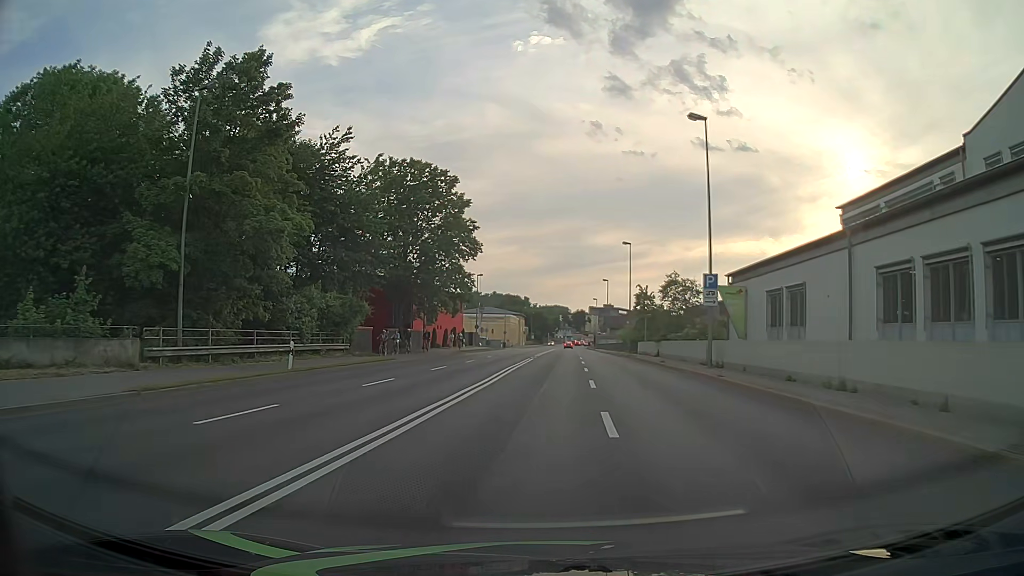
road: primary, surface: asphalt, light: Day
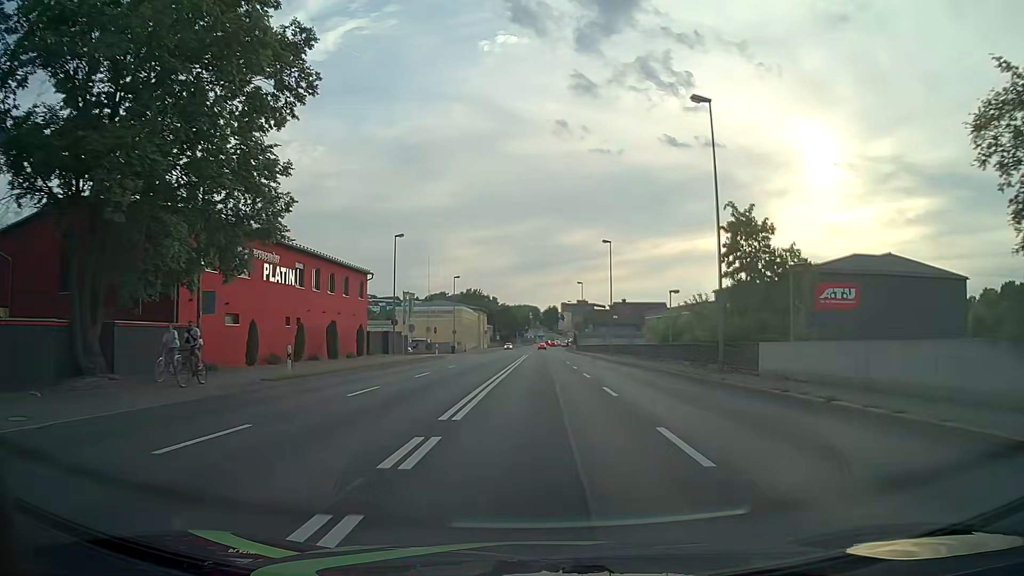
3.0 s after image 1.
(+0.8, +38.4) m; +3°
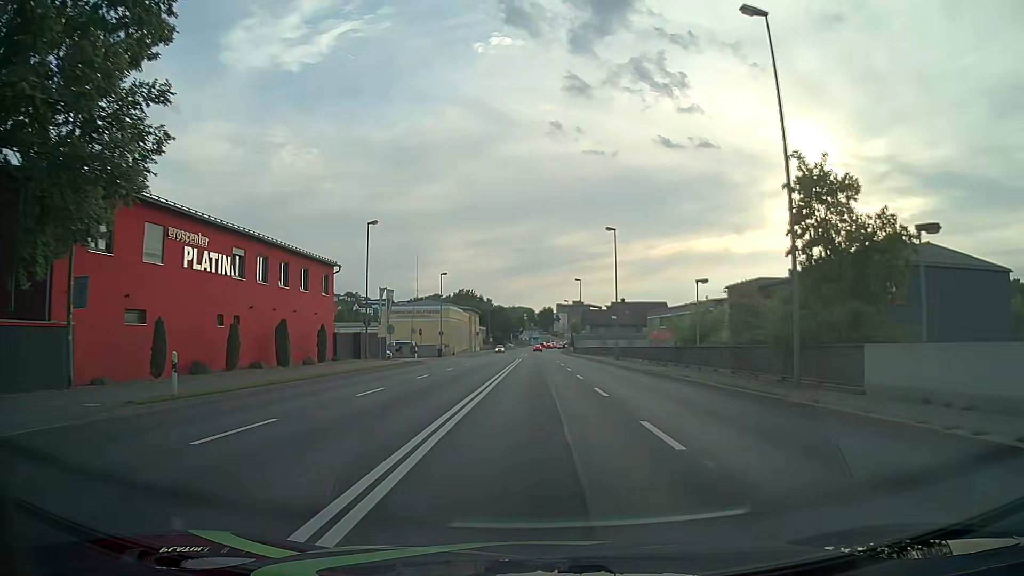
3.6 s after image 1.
(0.0, +7.7) m; 0°
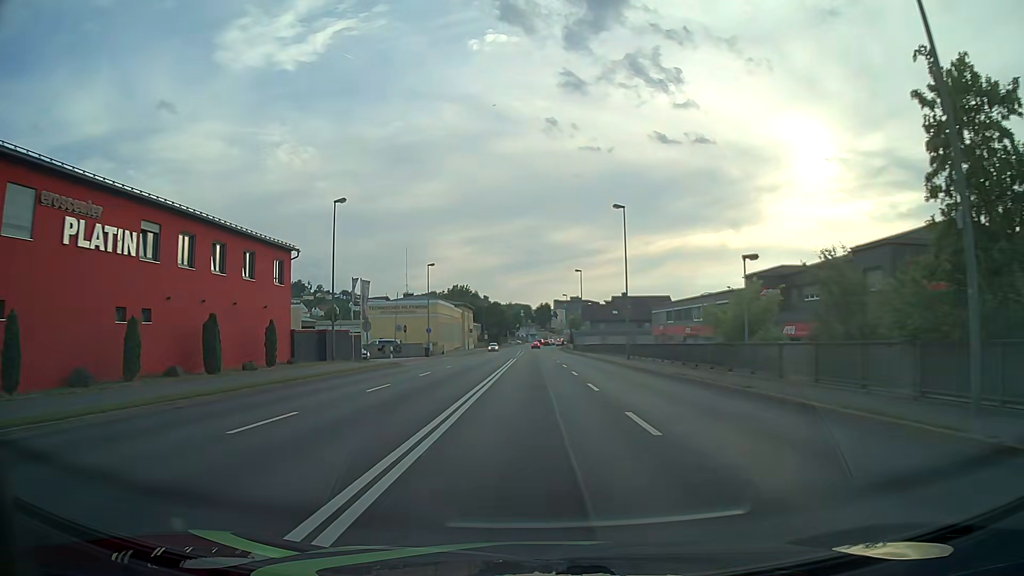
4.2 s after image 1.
(0.0, +7.7) m; 0°
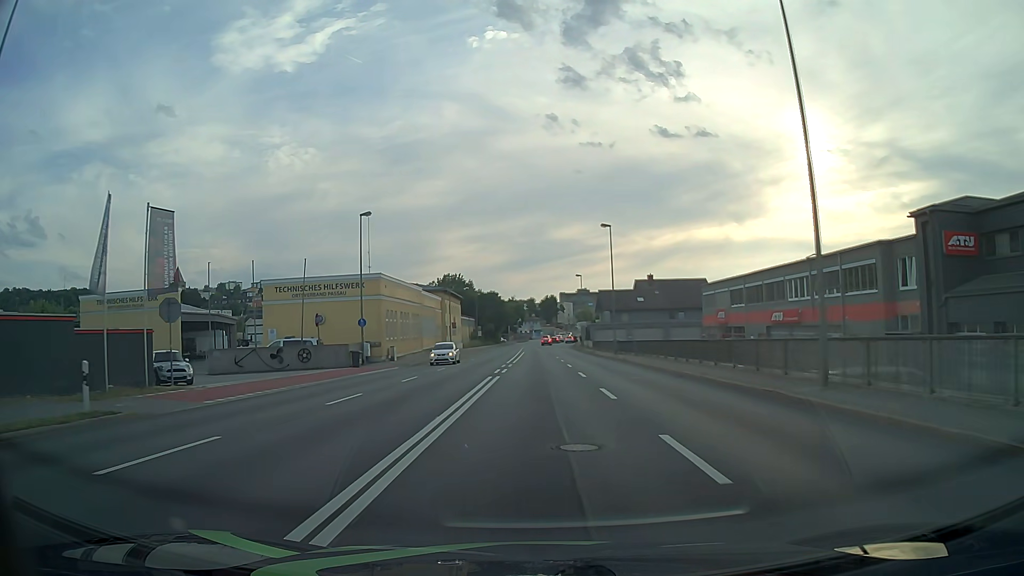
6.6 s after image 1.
(0.0, +30.7) m; -1°
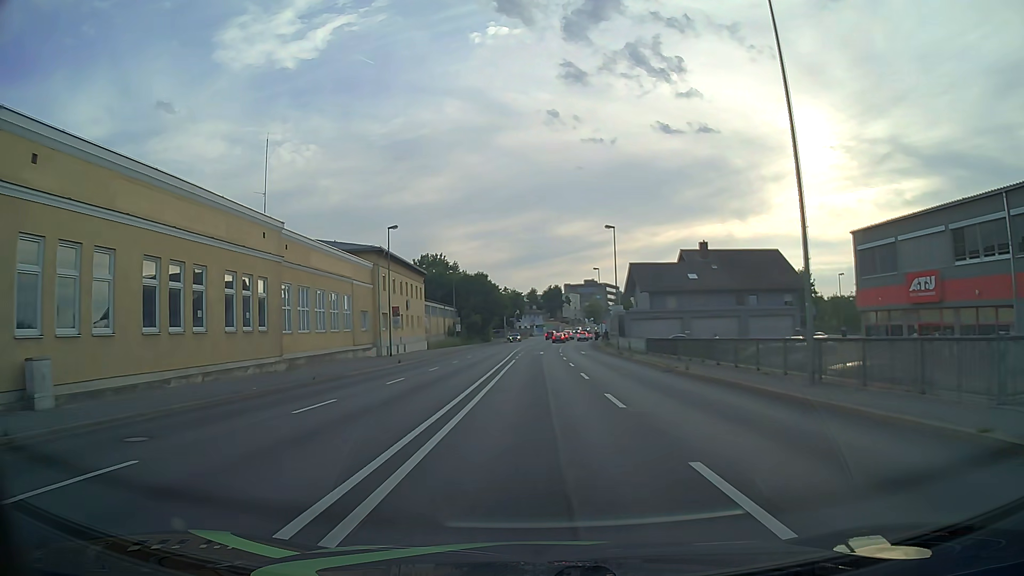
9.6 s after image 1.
(+0.1, +38.3) m; 0°
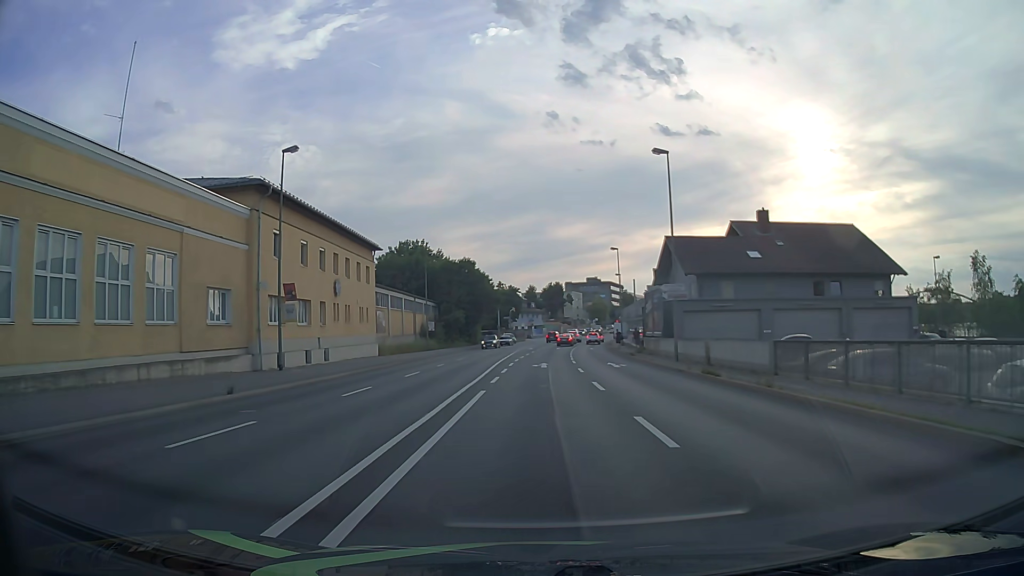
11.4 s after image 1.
(+0.1, +23.0) m; 0°
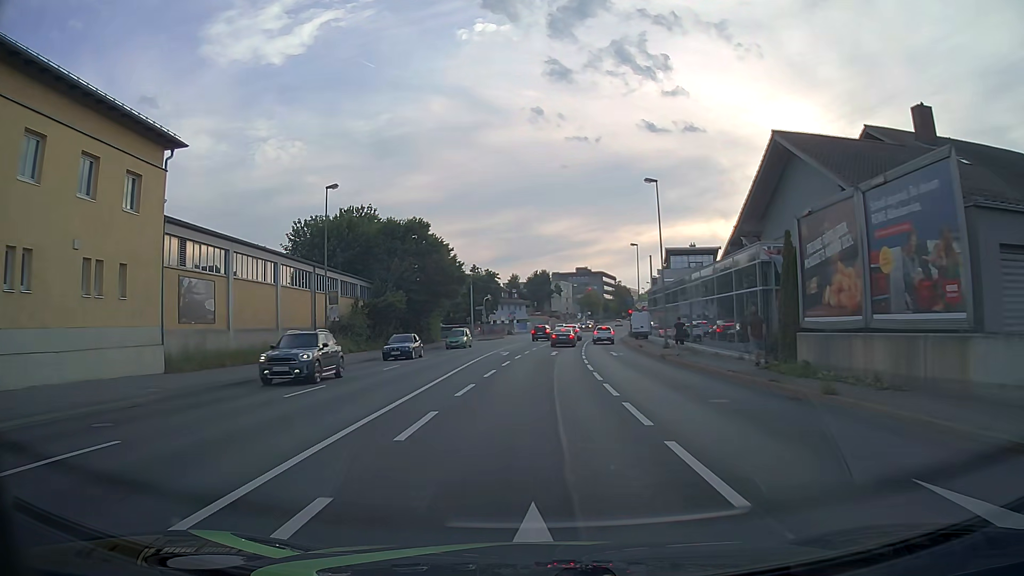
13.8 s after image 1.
(+0.2, +30.1) m; +1°
(0, +10) (0, +20) (+1, +30) (+1, +40) (+1, +50) (+2, +60) (+3, +70) (+4, +80) (+6, +90) (+7, +100) m
